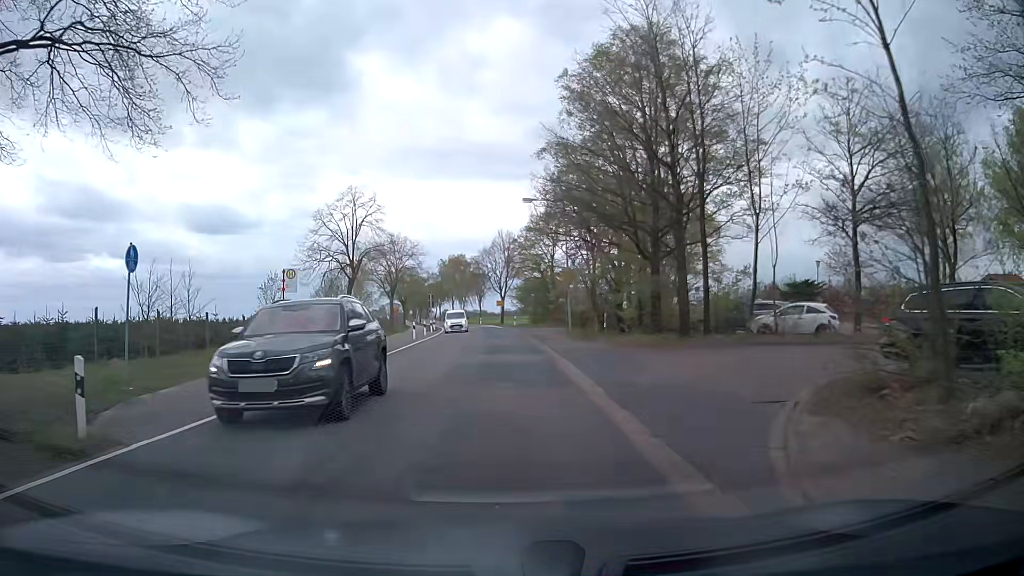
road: secondary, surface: asphalt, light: Day
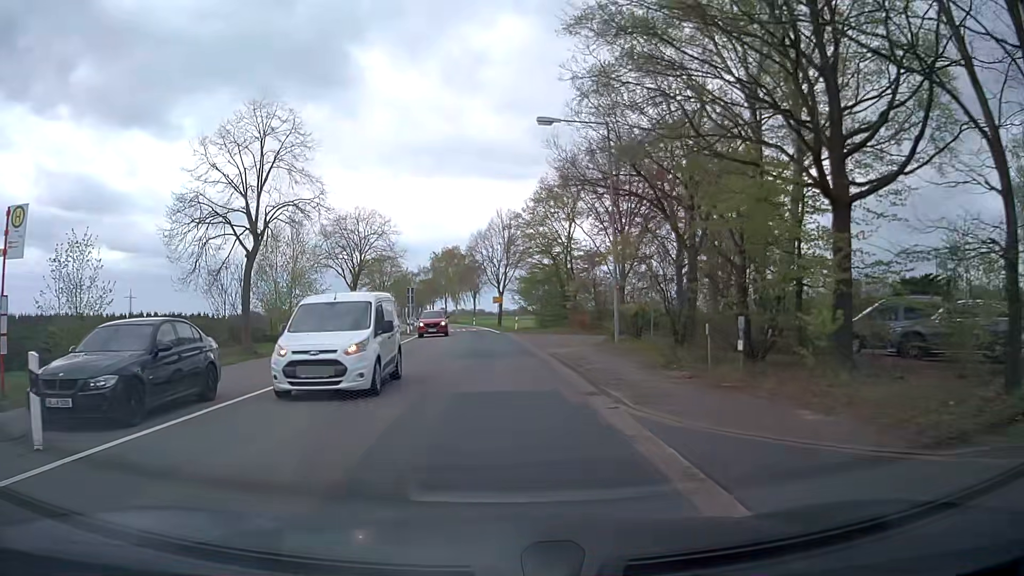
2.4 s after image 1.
(+0.1, +17.0) m; 0°
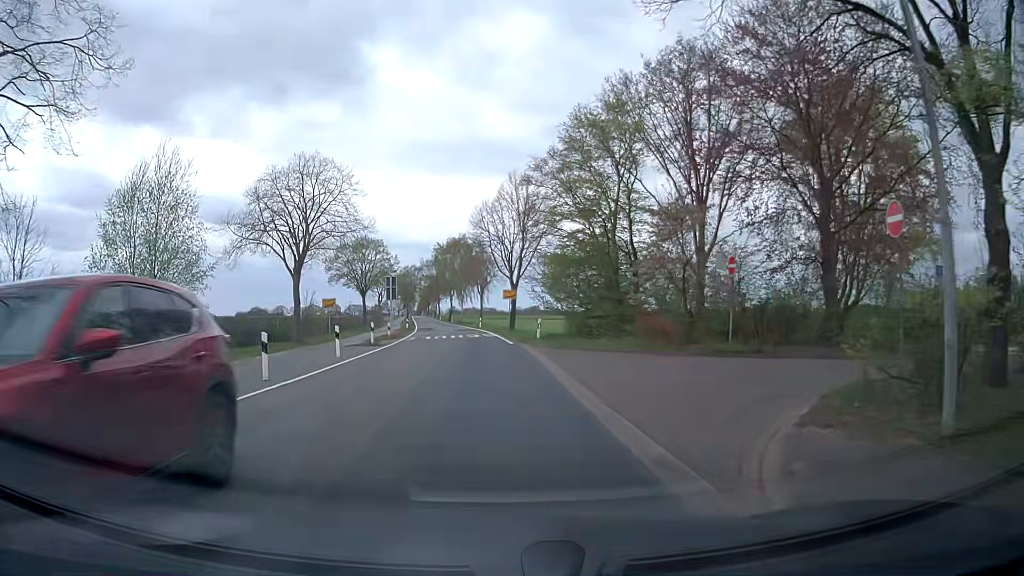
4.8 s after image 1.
(-0.1, +17.3) m; -2°
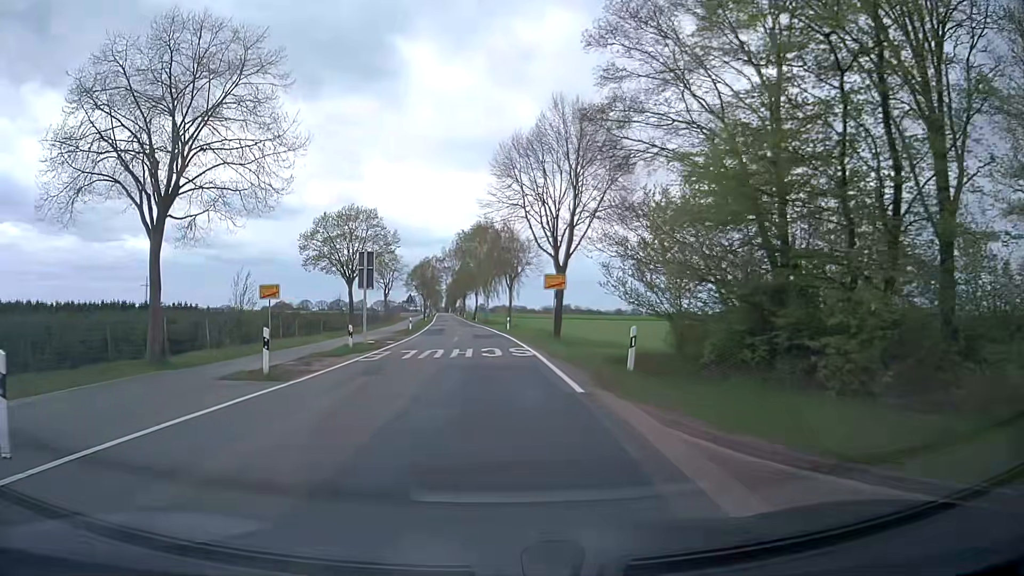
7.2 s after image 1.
(-0.1, +17.8) m; -2°
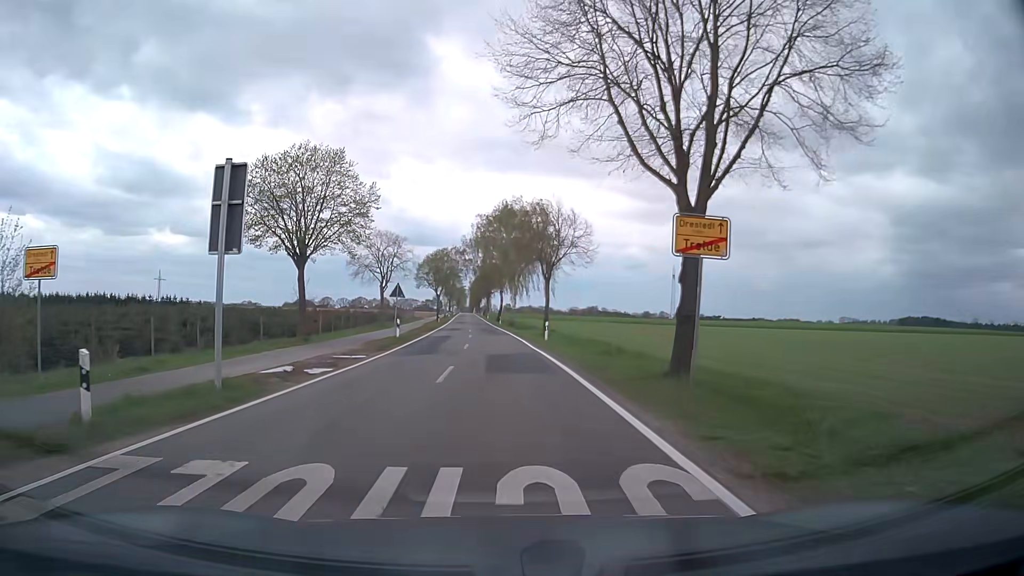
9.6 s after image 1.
(-0.4, +18.3) m; -2°
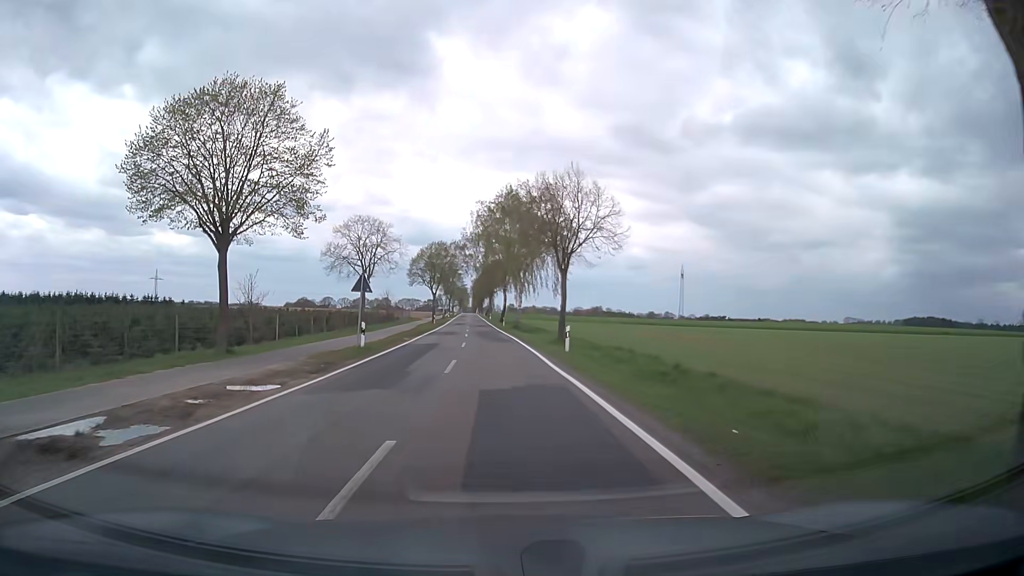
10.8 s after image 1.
(-0.1, +9.8) m; 0°
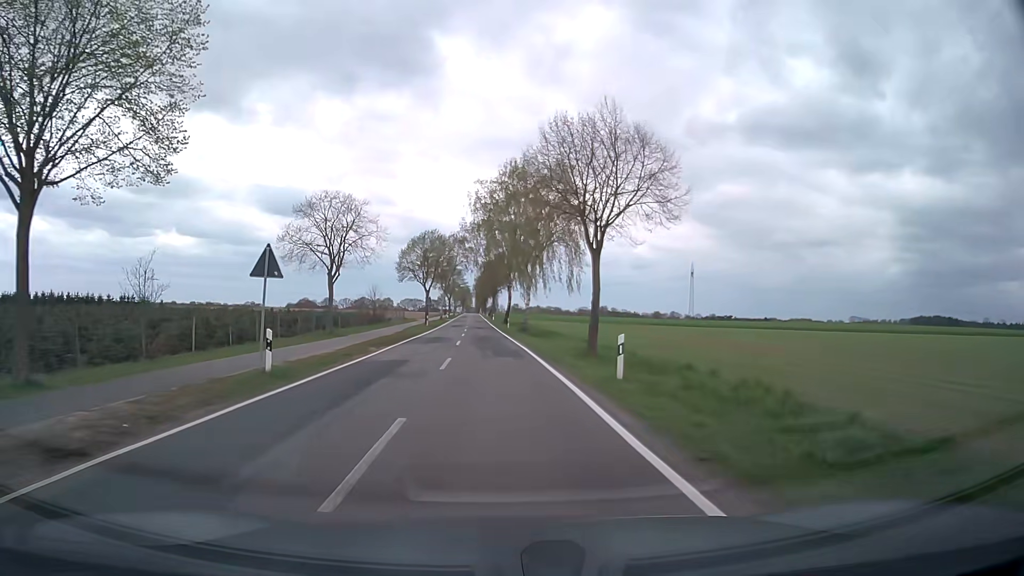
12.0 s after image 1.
(-0.1, +11.1) m; -1°
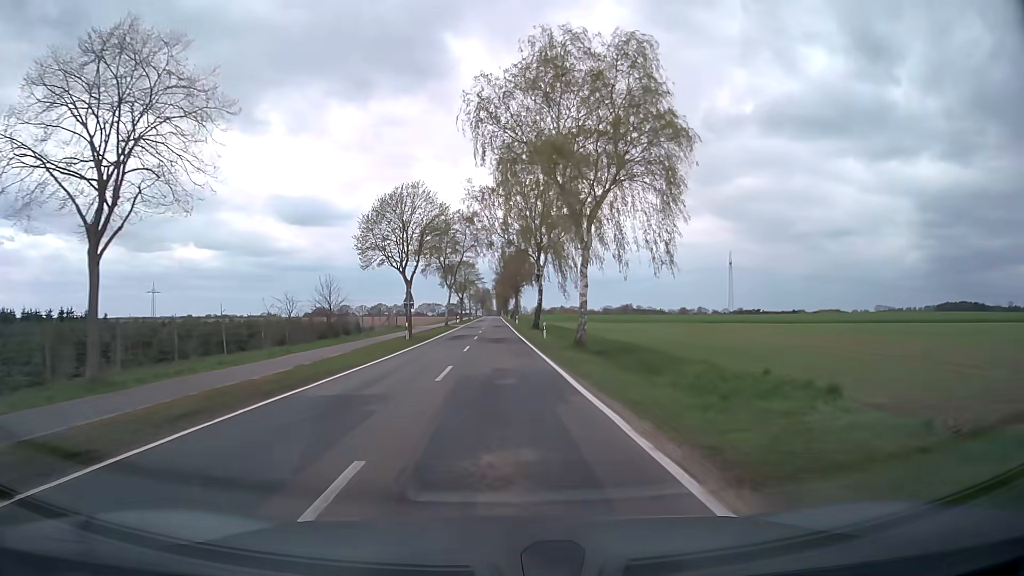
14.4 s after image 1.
(-0.5, +26.9) m; -2°
(0, +10) (0, +20) (0, +30) (0, +40) (0, +50) (-1, +60) (-1, +70) (-1, +80) (-1, +90) (-1, +100) m
